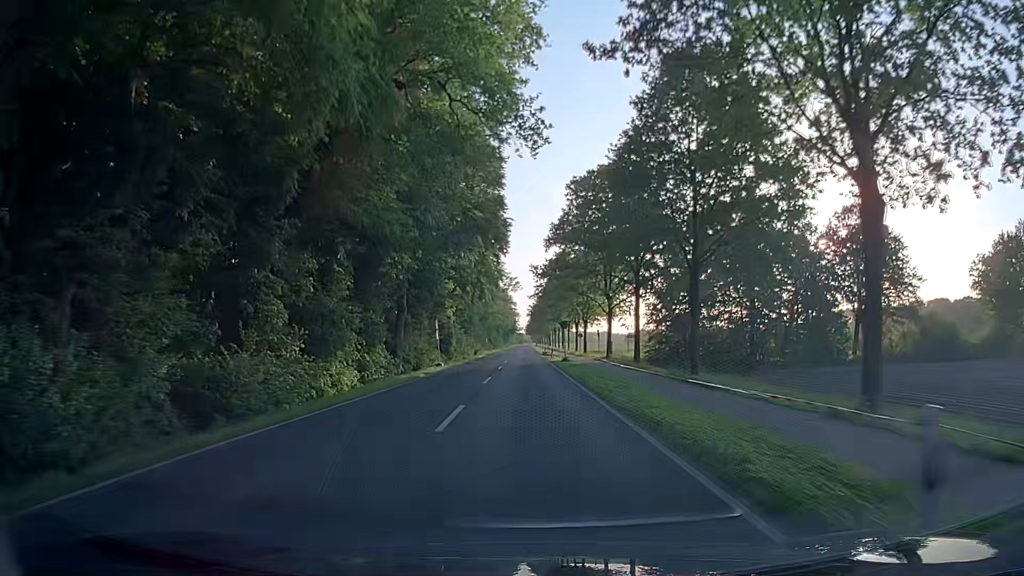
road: secondary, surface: asphalt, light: Day
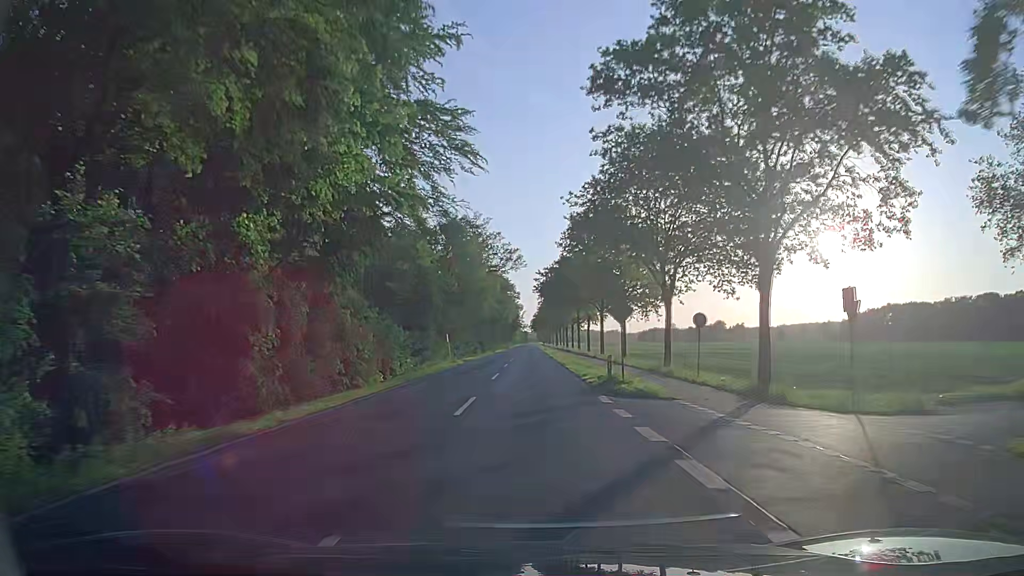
(-0.6, +58.0) m; -1°
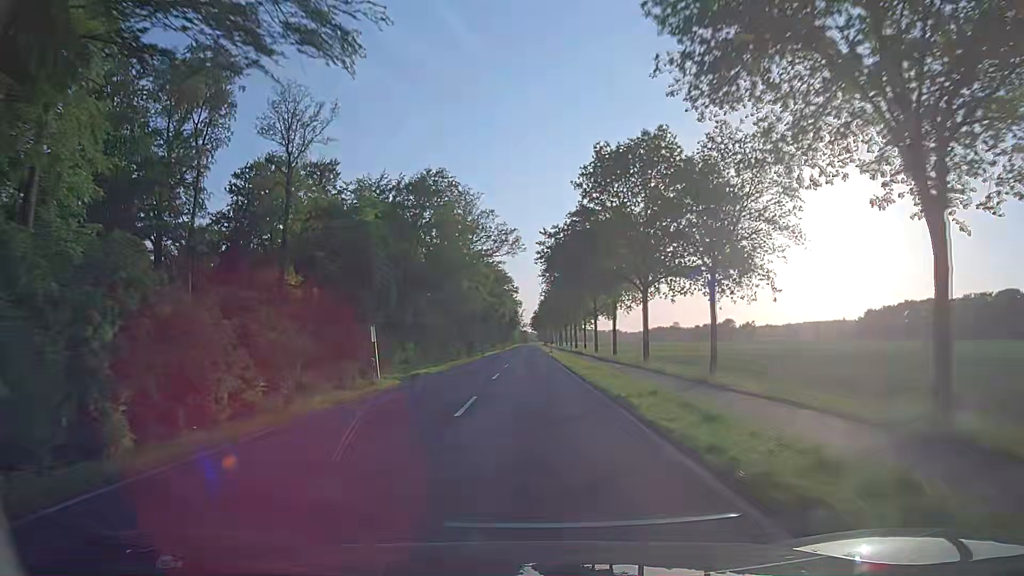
(+0.1, +24.4) m; 0°
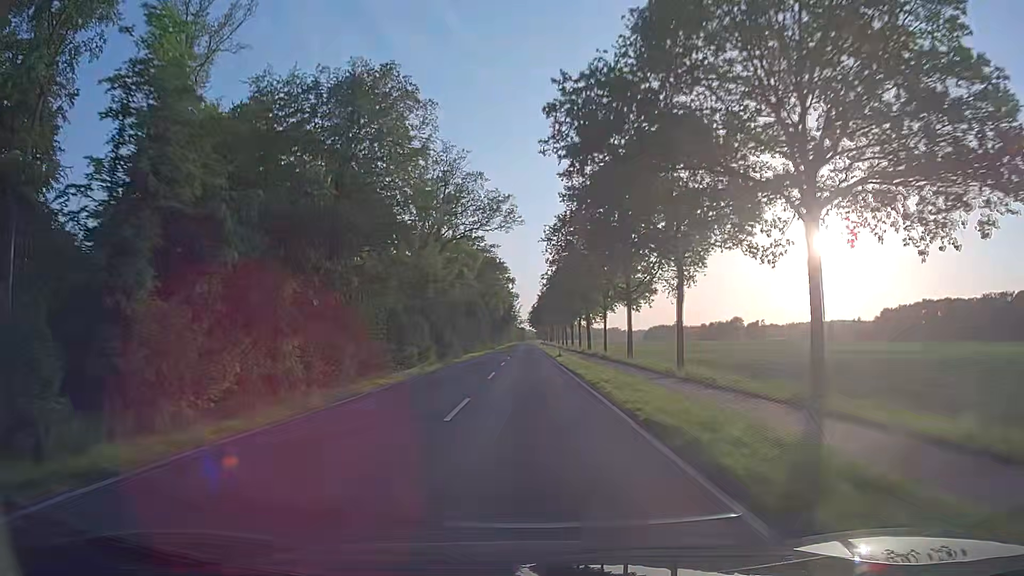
(+0.1, +25.0) m; 0°
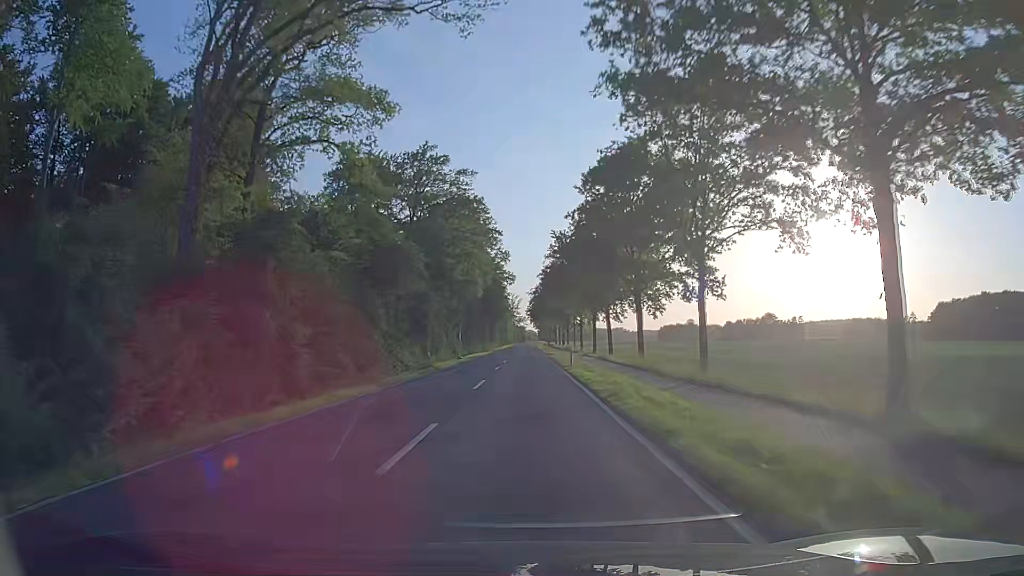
(+0.1, +64.6) m; 0°
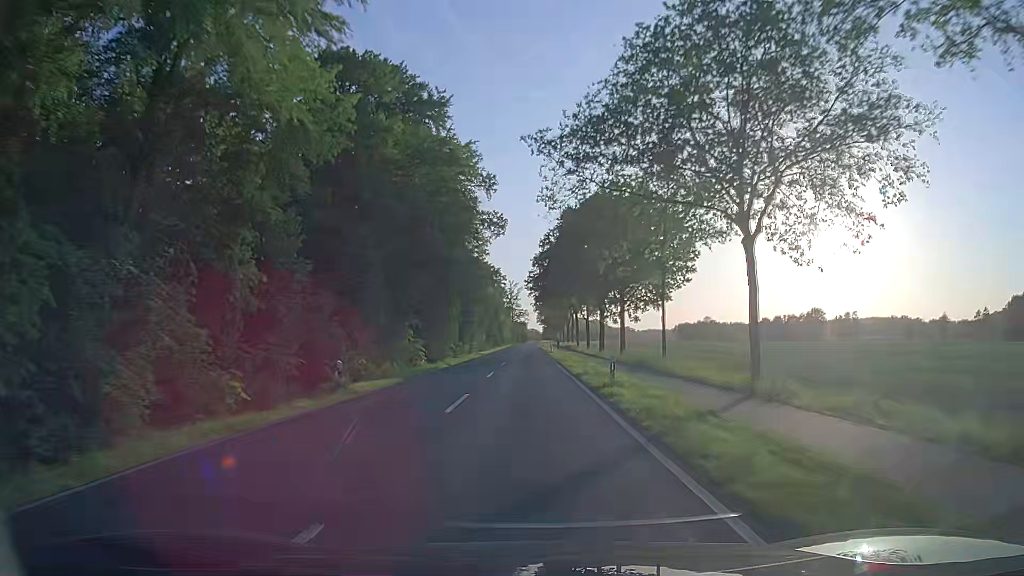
(0.0, +66.6) m; 0°
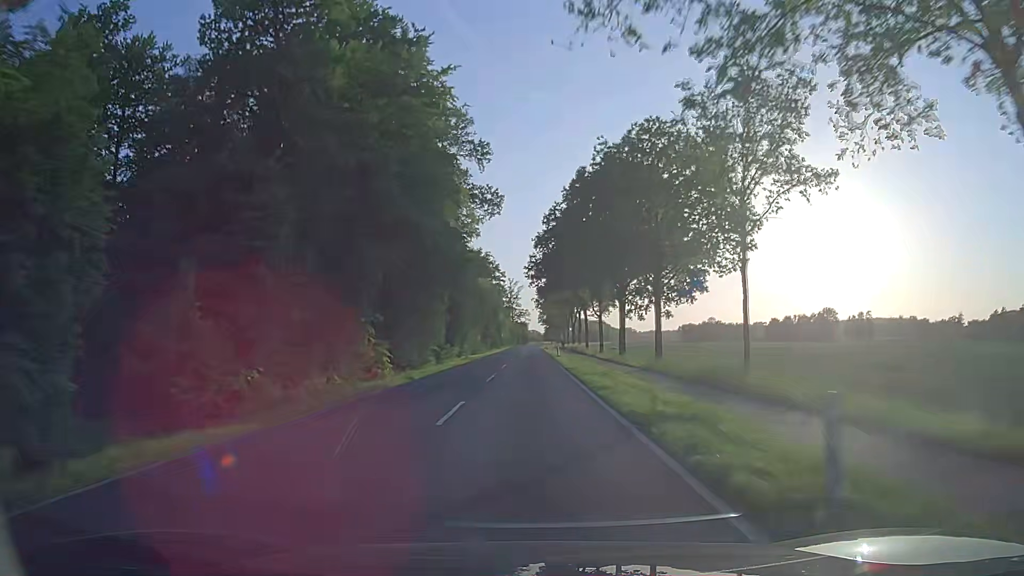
(0.0, +13.6) m; 0°
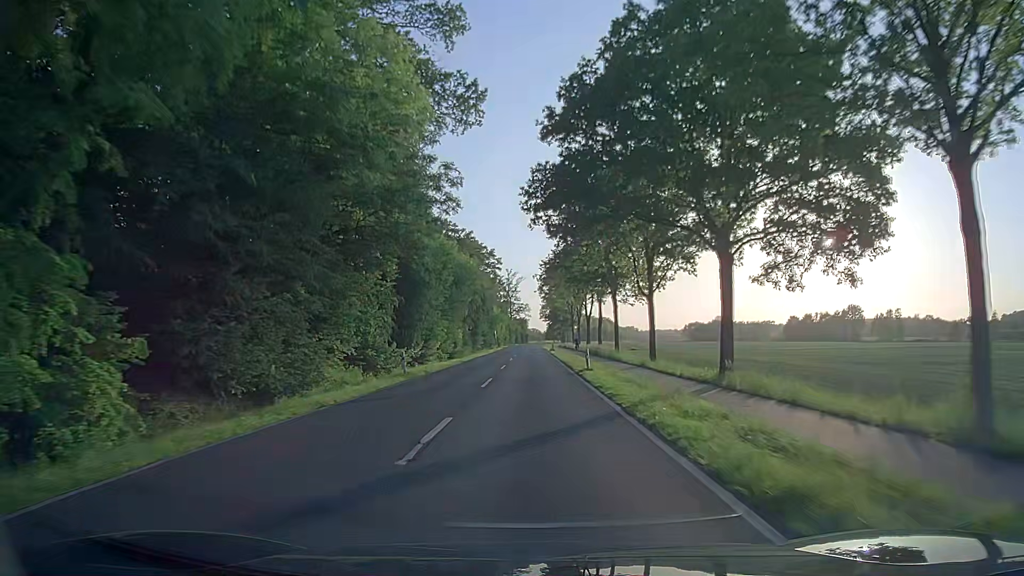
(0.0, +27.6) m; 0°
(0, +10) (0, +20) (0, +30) (0, +40) (0, +50) (0, +60) (+1, +70) (+1, +80) (+1, +90) (+1, +100) m
